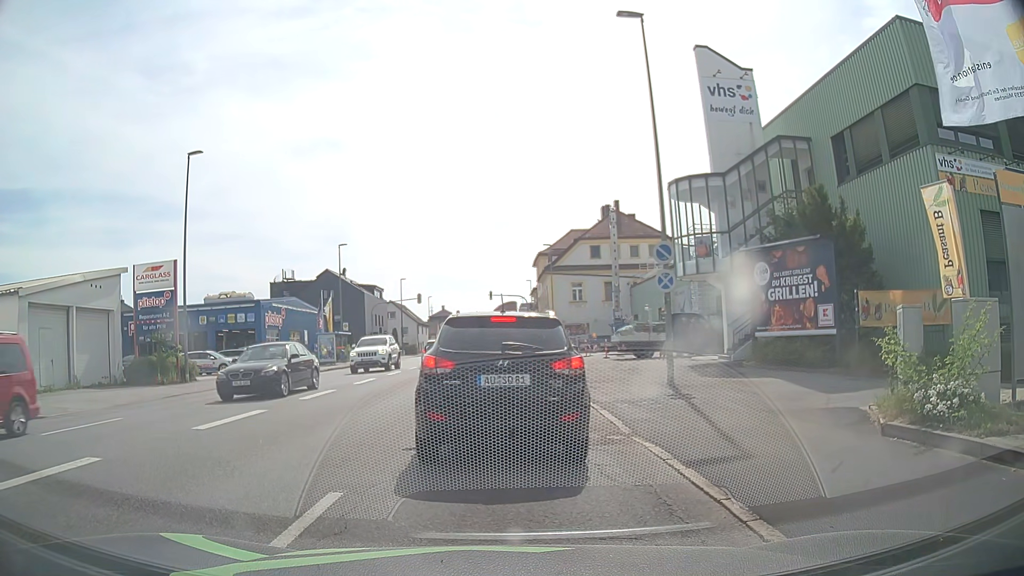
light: Day
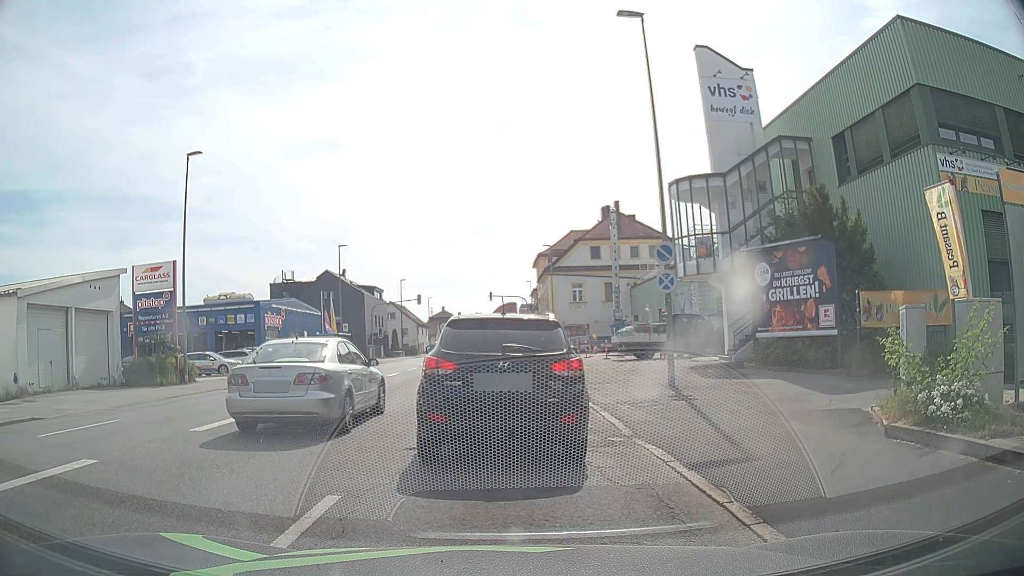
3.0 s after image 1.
(0.0, +0.2) m; 0°
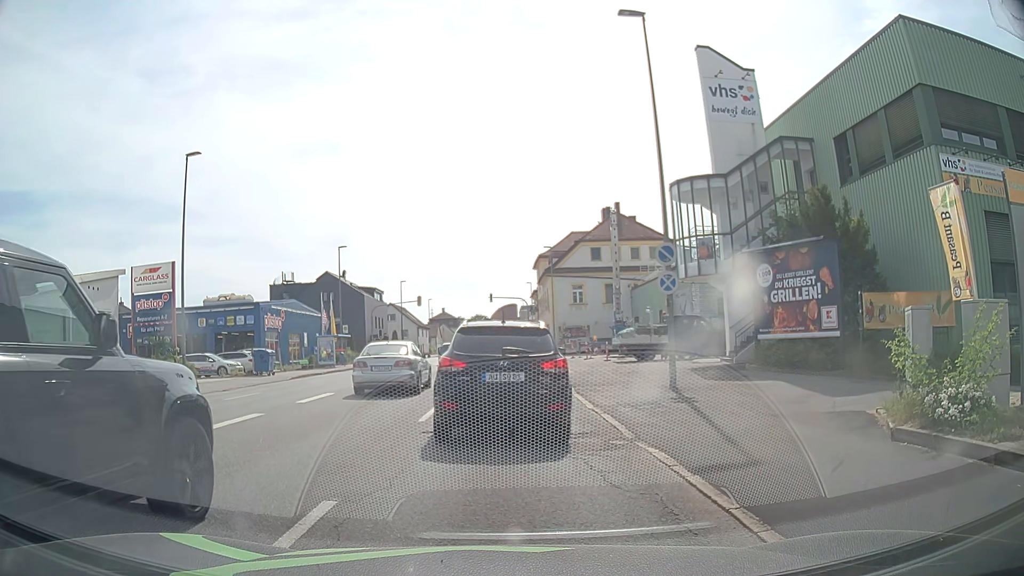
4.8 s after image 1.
(0.0, +0.1) m; 0°
